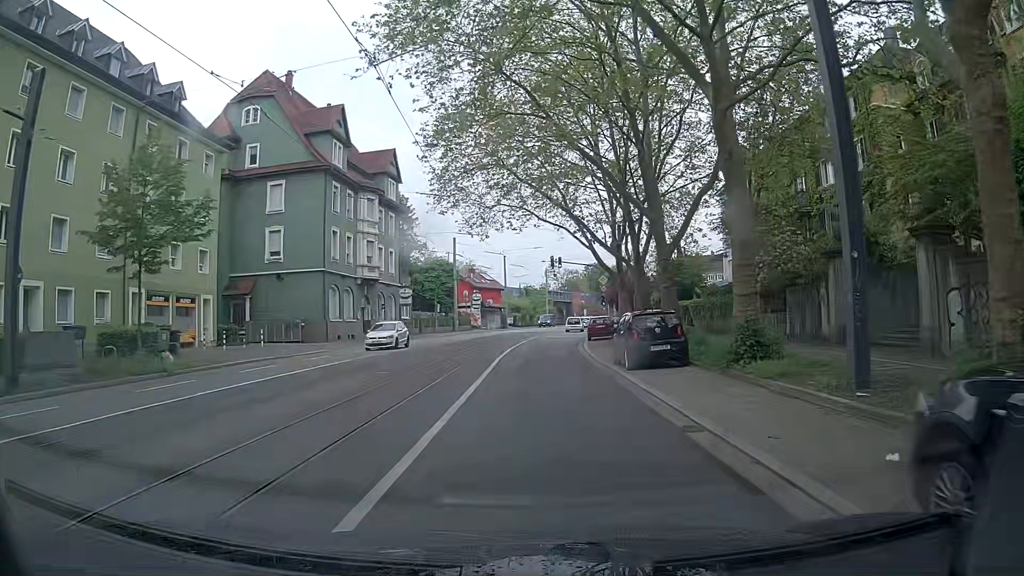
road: primary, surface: asphalt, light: Day
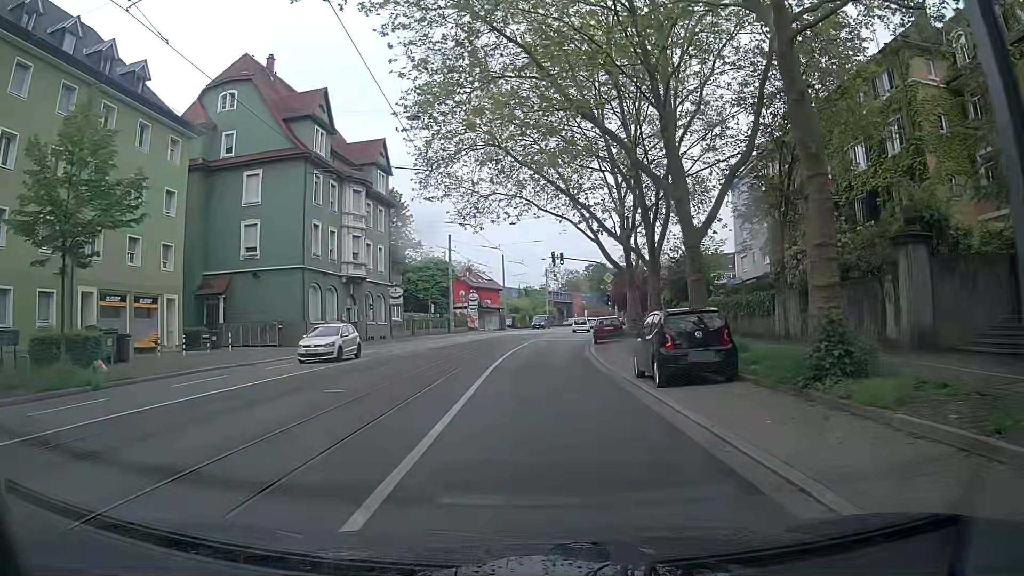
(0.0, +4.2) m; 0°
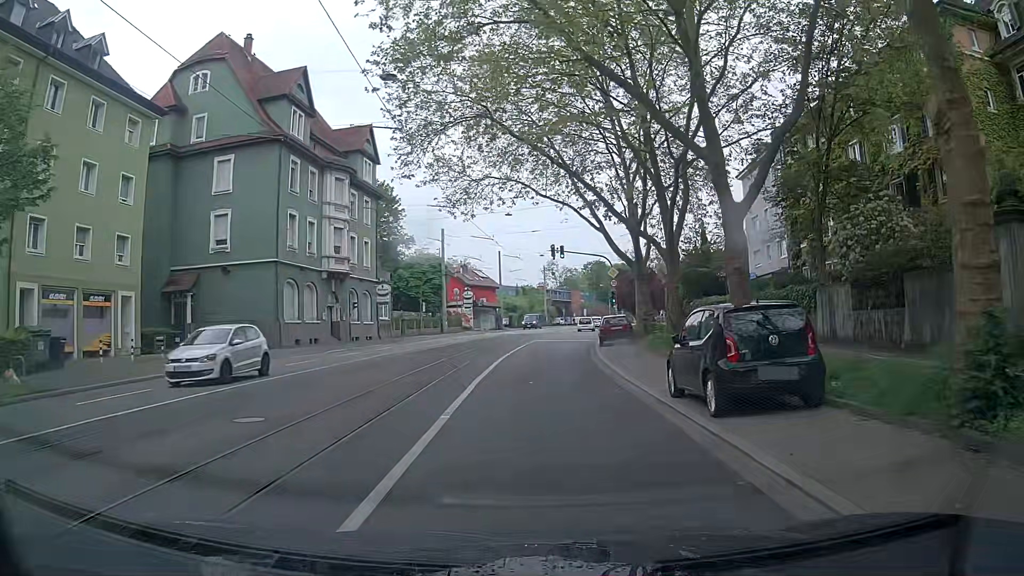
(0.0, +4.2) m; -1°
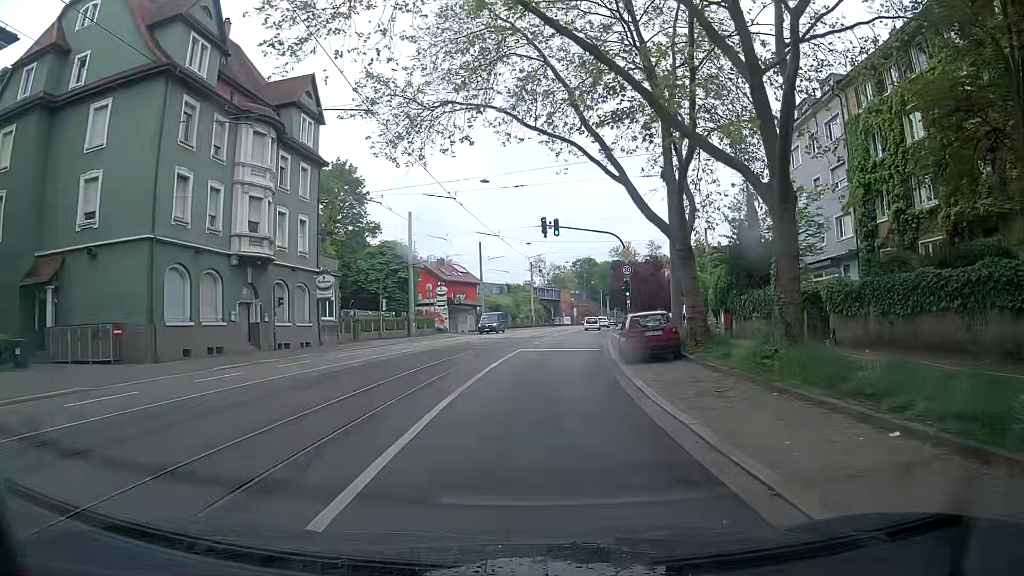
(+0.3, +12.3) m; +3°
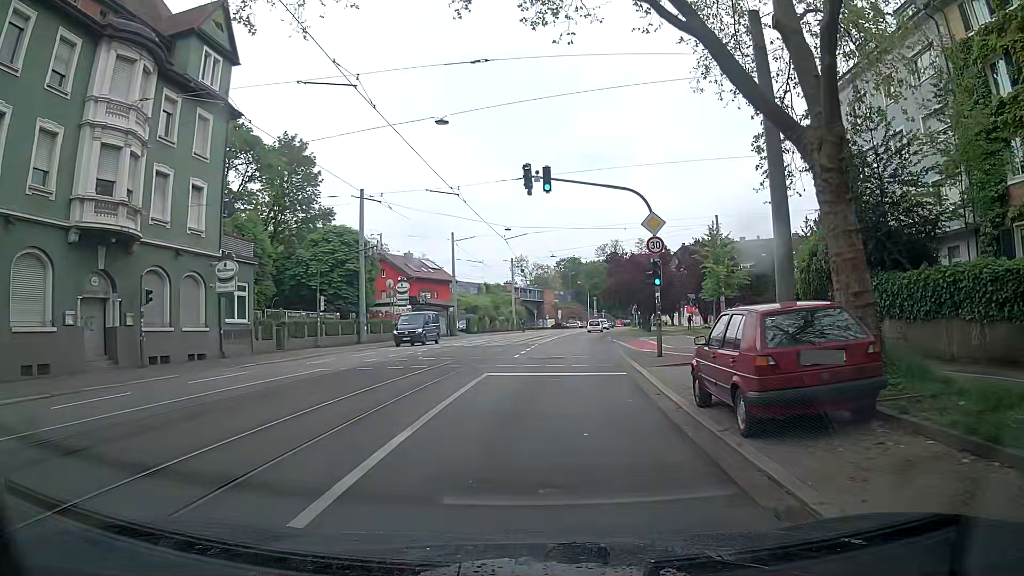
(+0.1, +12.1) m; +1°
